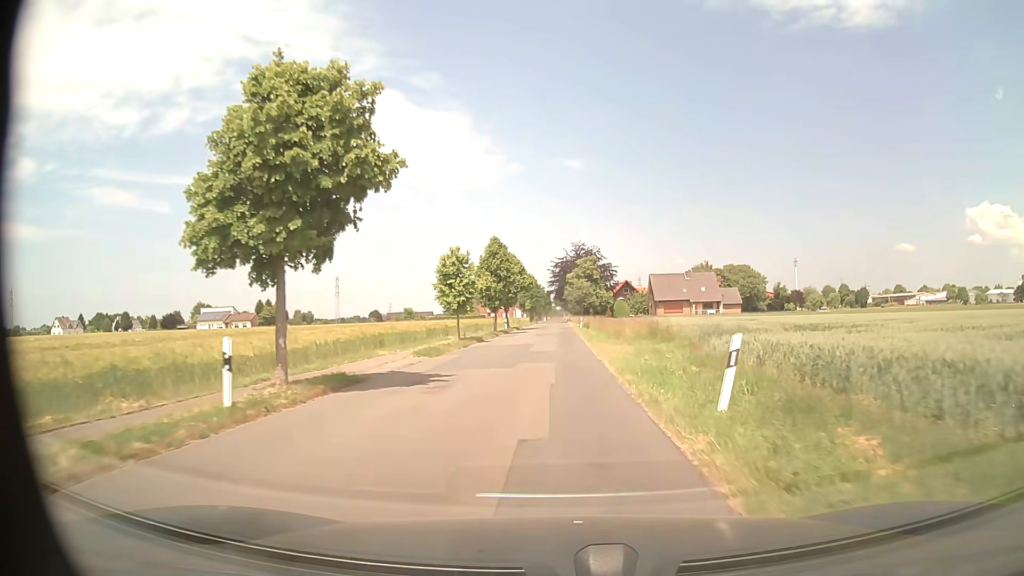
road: residential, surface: asphalt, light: Day
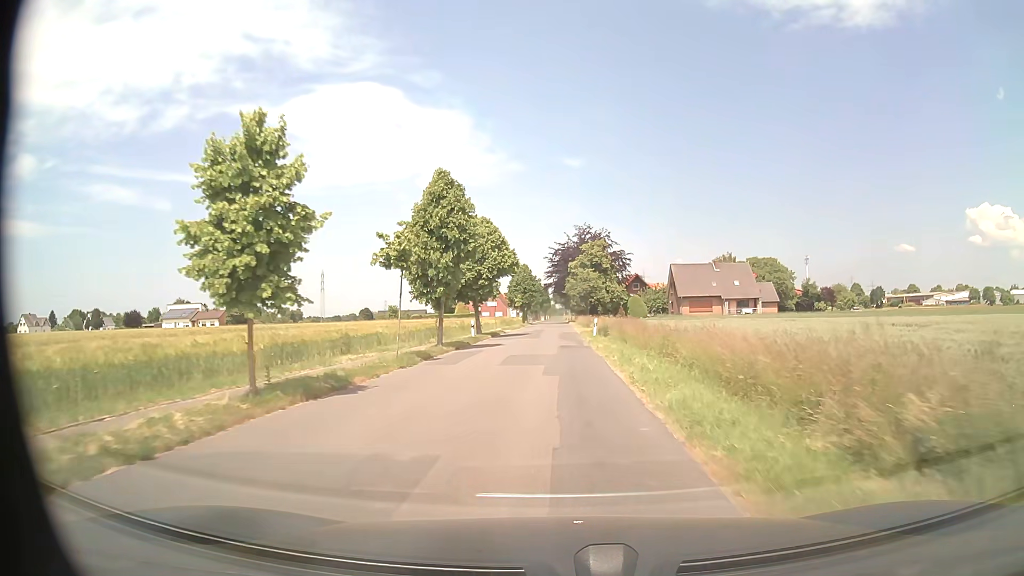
(0.0, +24.5) m; 0°
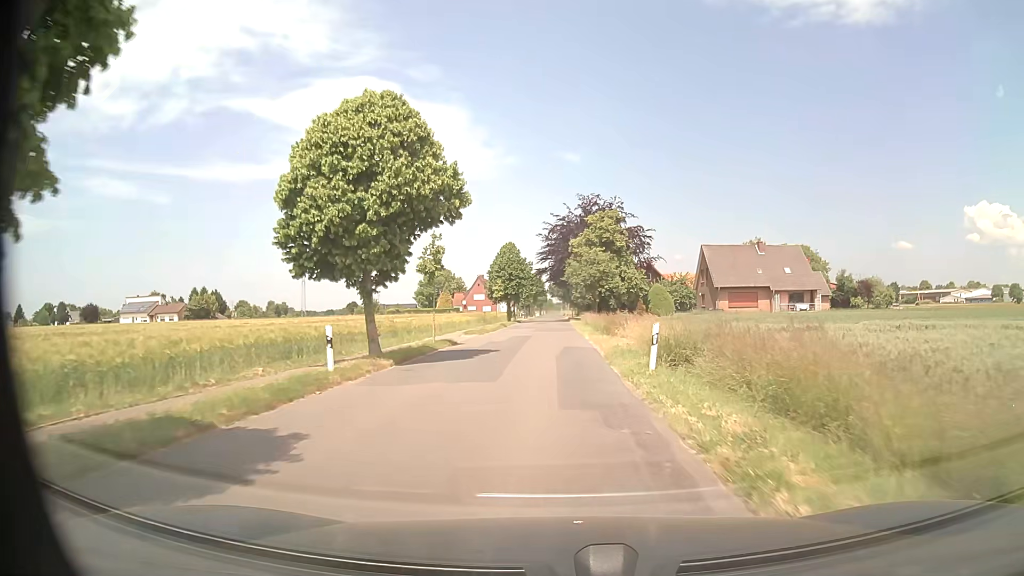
(+0.1, +24.6) m; +1°
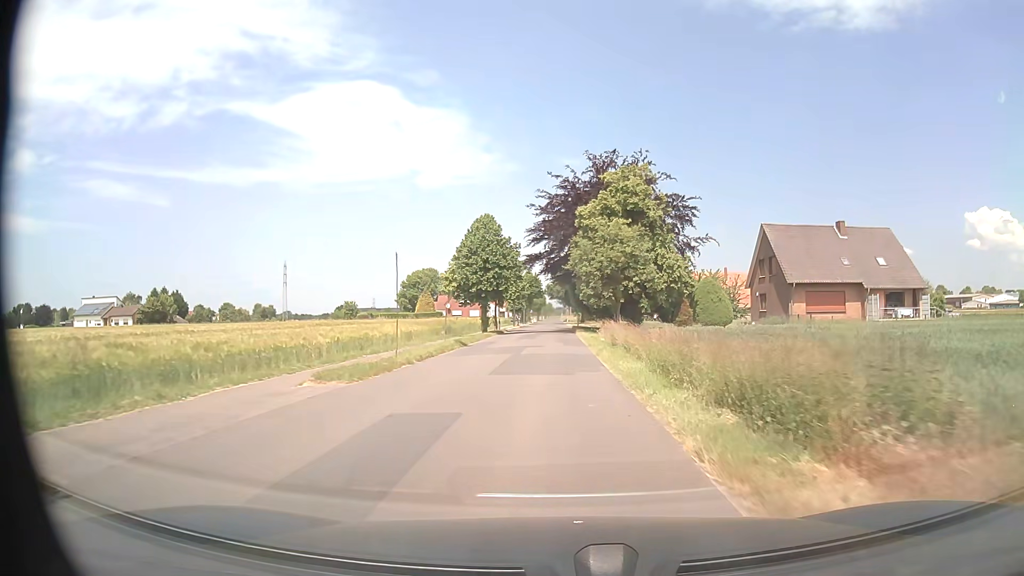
(0.0, +24.5) m; 0°
